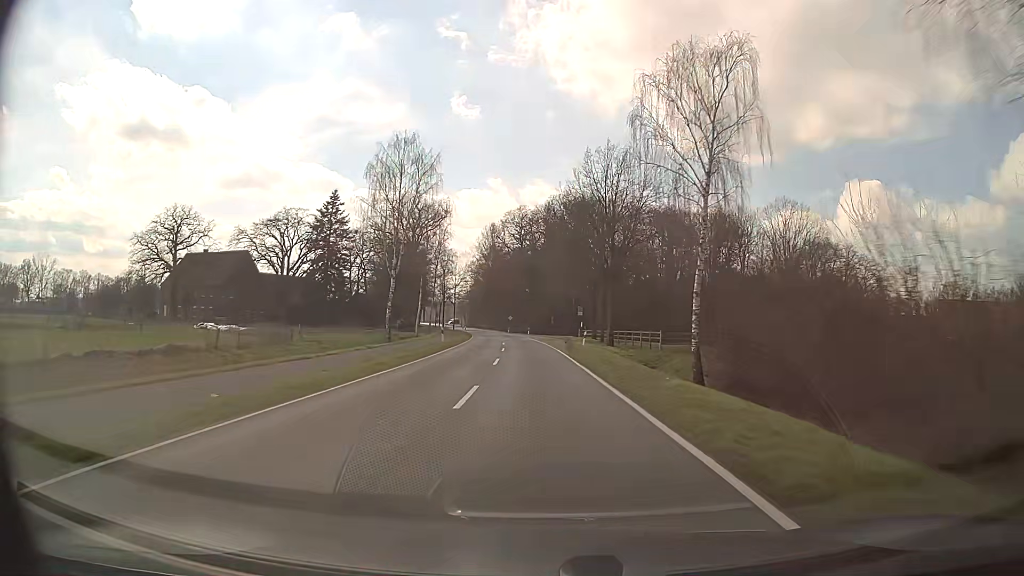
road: secondary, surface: asphalt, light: Day
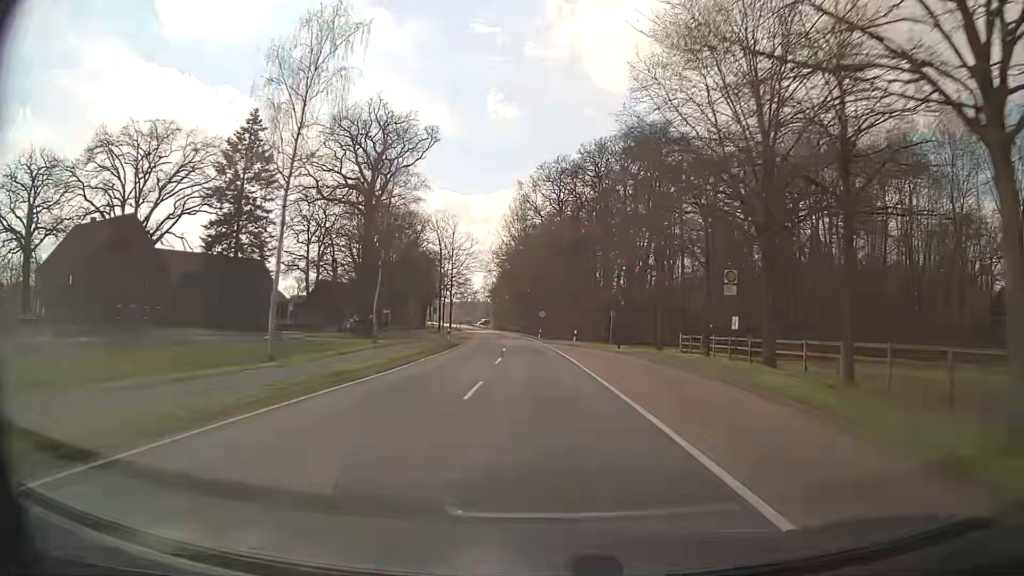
(-1.3, +47.0) m; -3°
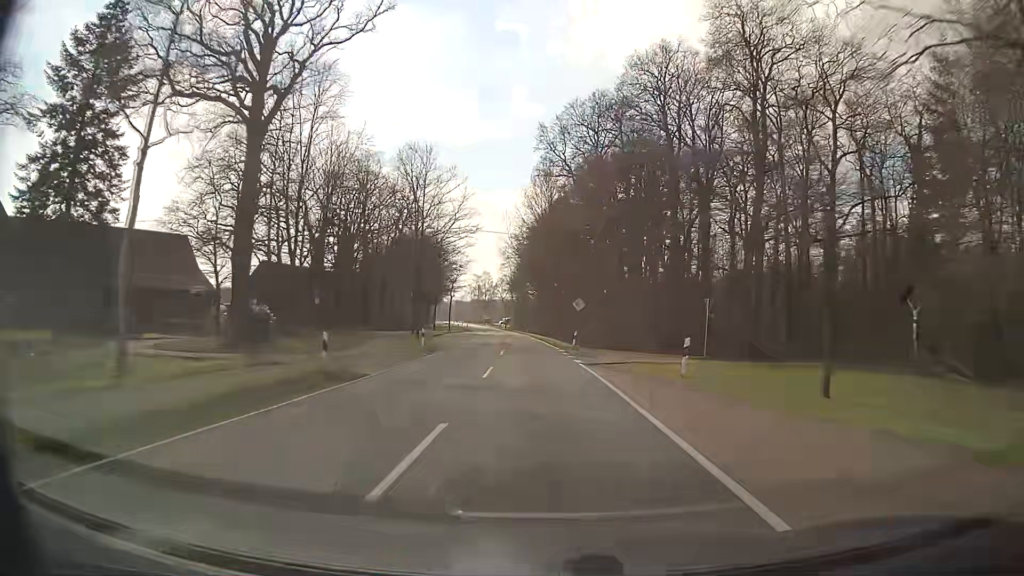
(-0.5, +31.4) m; -2°
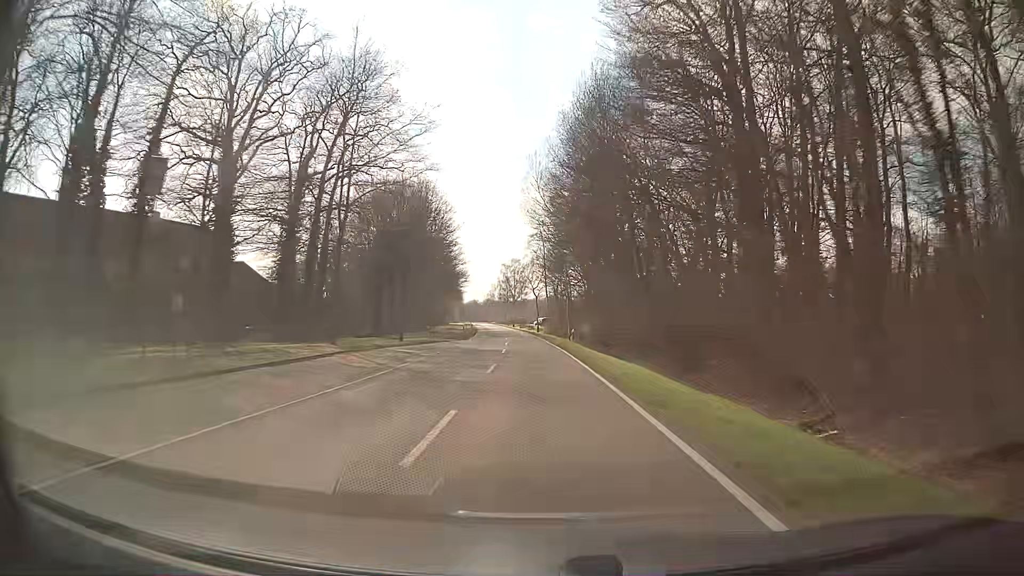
(-1.3, +47.1) m; -3°
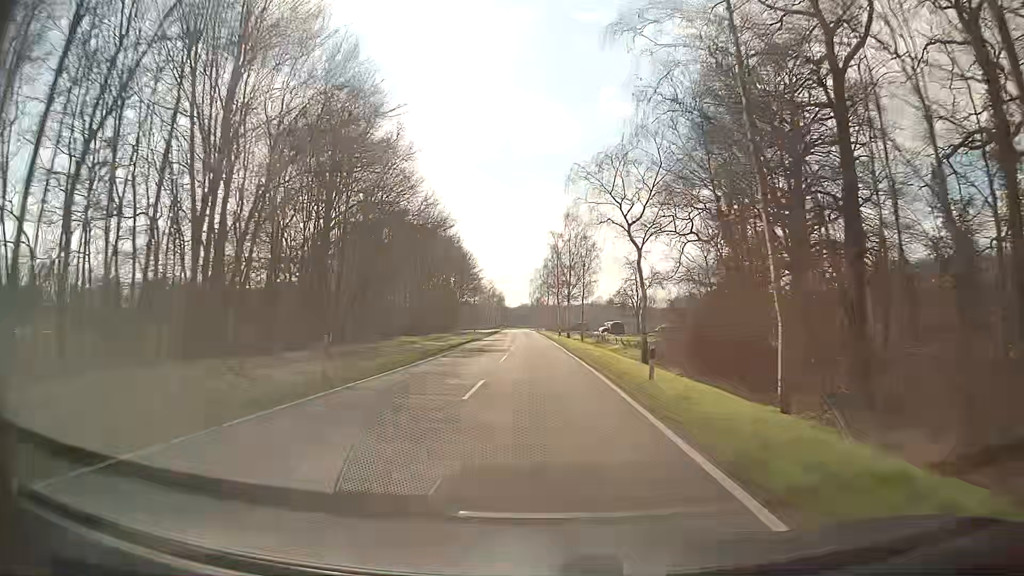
(-3.4, +78.3) m; -5°
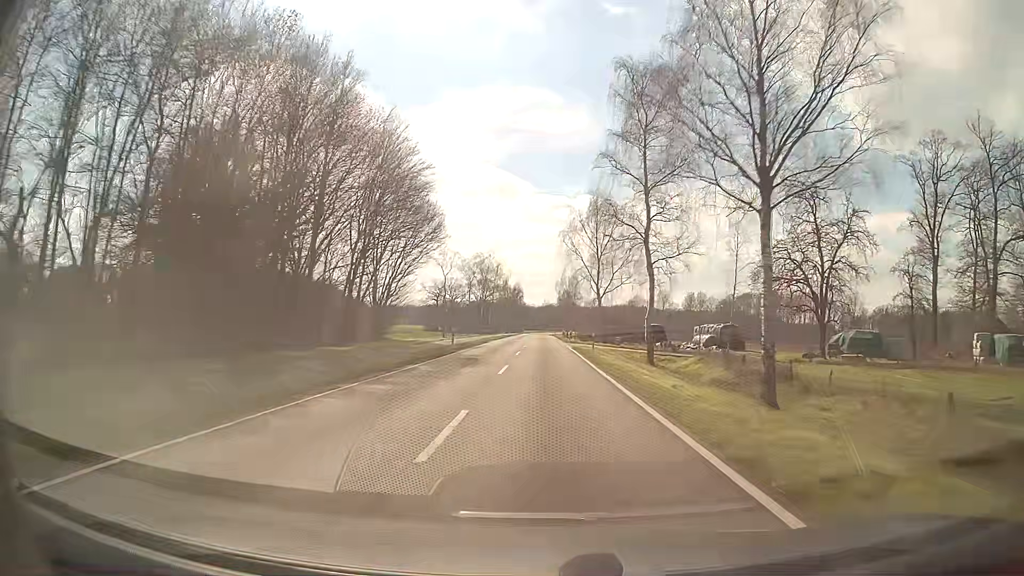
(-2.0, +78.1) m; -2°
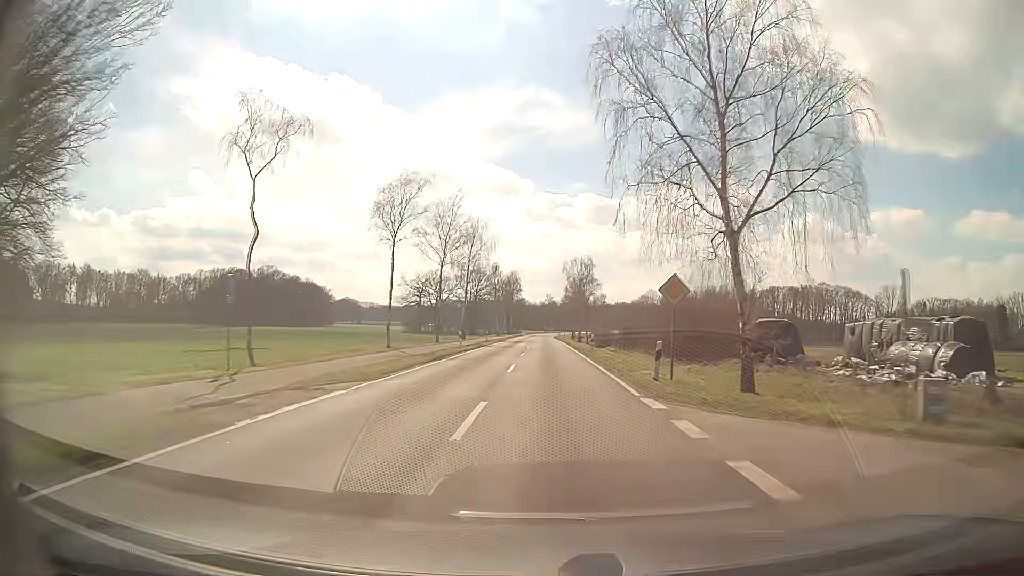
(-0.2, +46.9) m; 0°
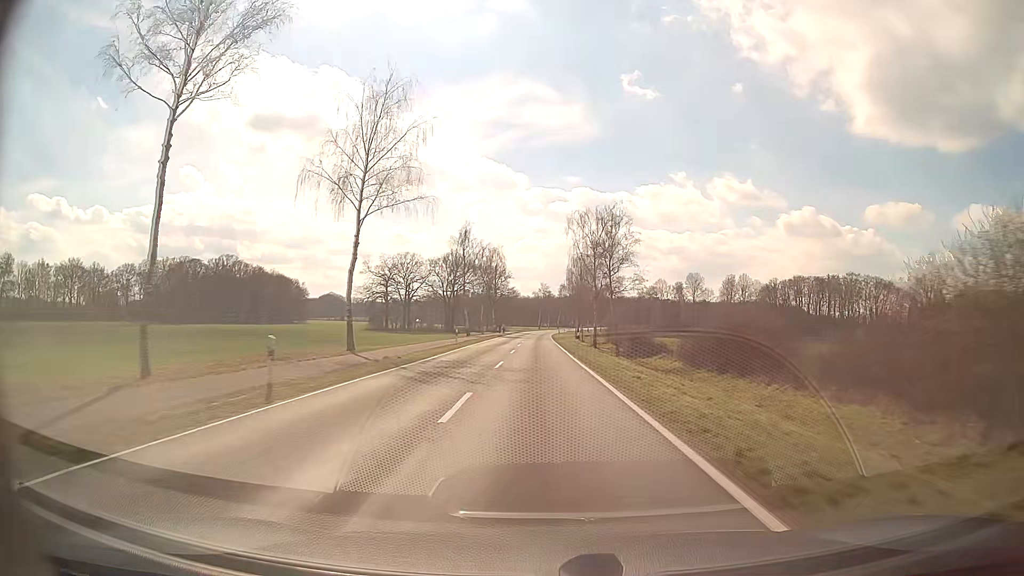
(+0.1, +47.0) m; 0°
(0, +10) (0, +20) (0, +30) (0, +40) (0, +50) (0, +60) (-1, +70) (-1, +80) (-1, +90) (0, +100) m
